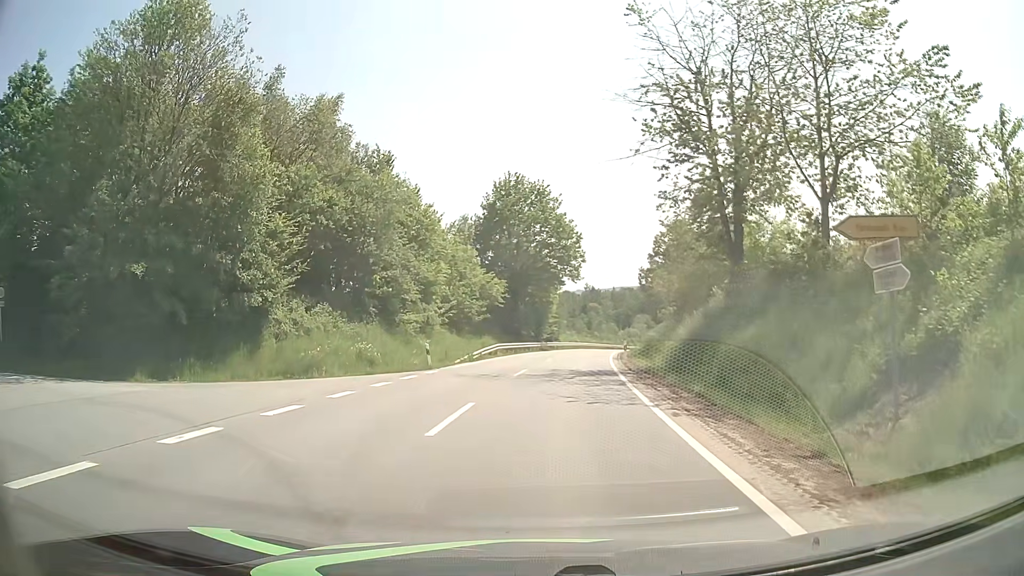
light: Day
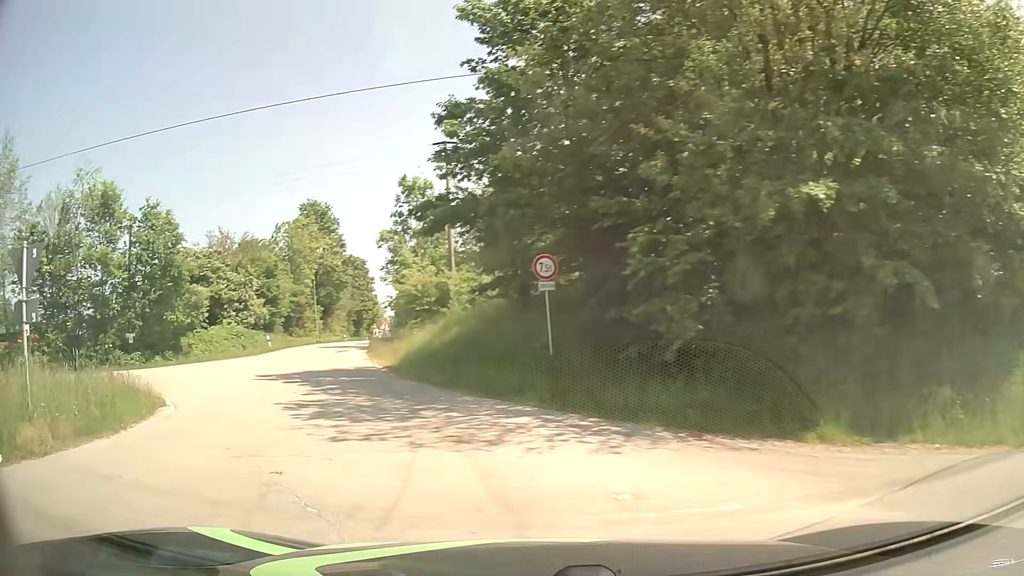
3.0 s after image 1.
(-5.3, +11.0) m; -59°
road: unclassified
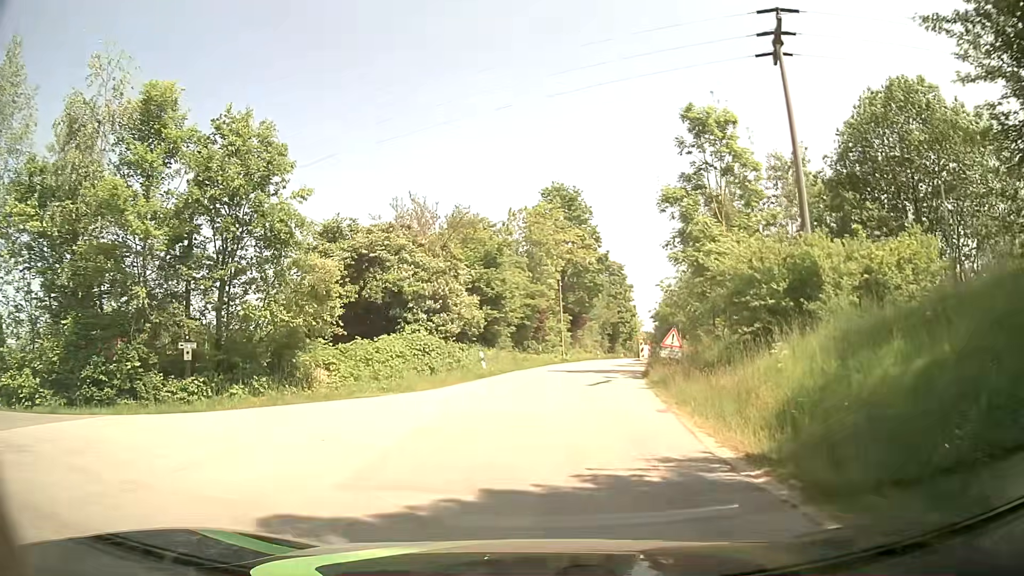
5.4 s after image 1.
(-4.1, +16.1) m; -21°
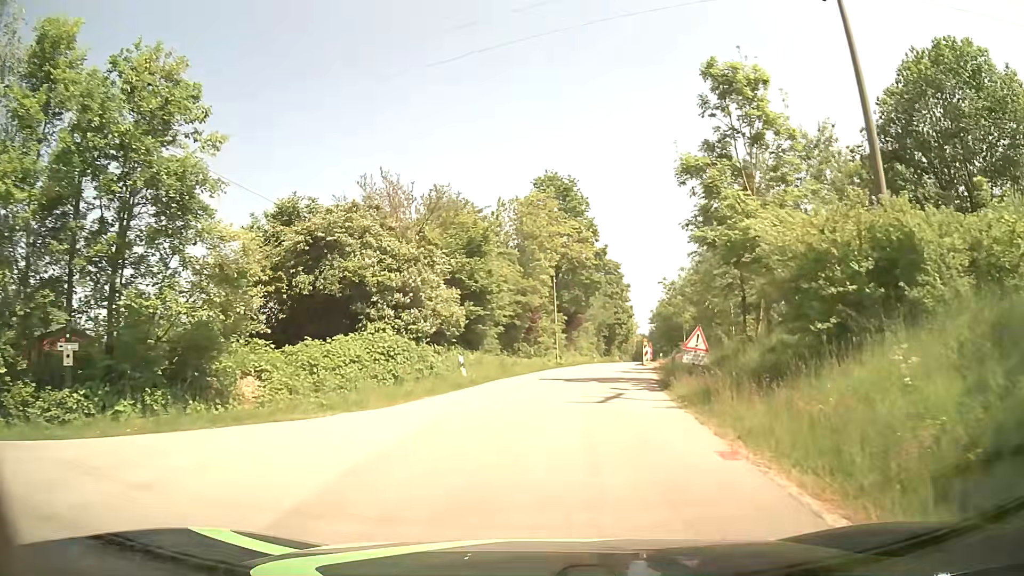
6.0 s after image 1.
(0.0, +5.1) m; +1°
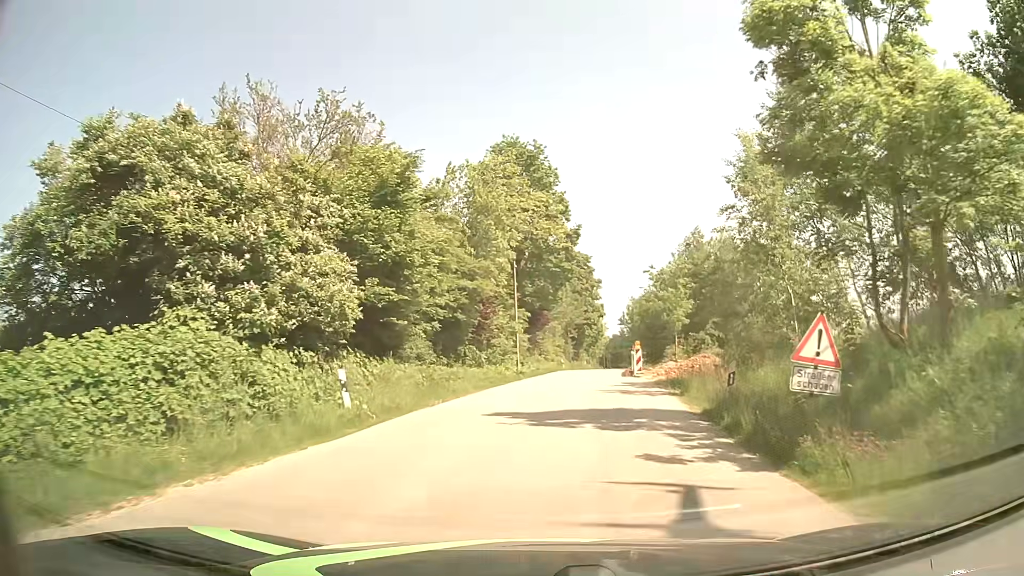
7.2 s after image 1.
(+0.3, +11.3) m; +3°
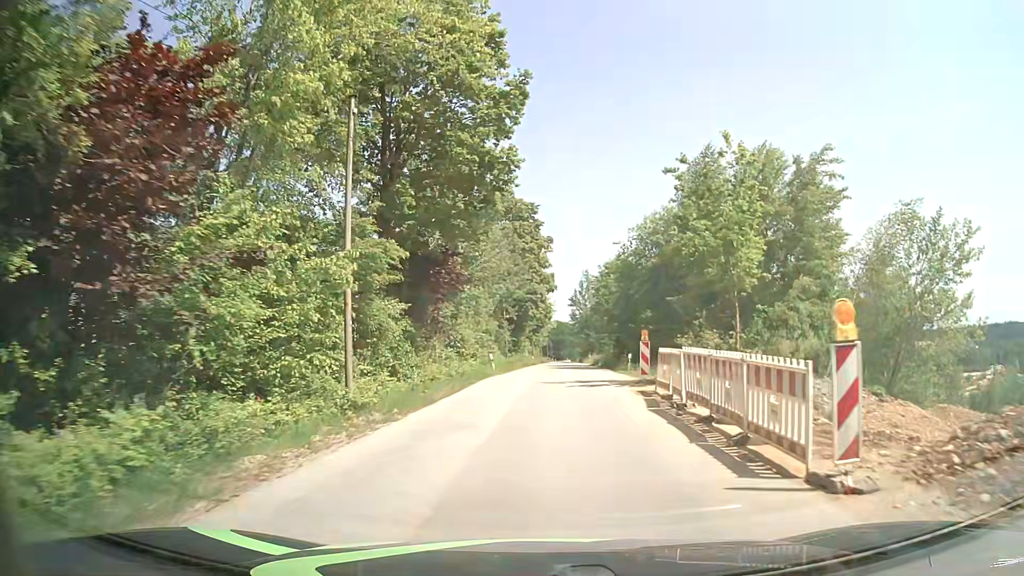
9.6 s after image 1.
(+1.3, +25.8) m; +5°
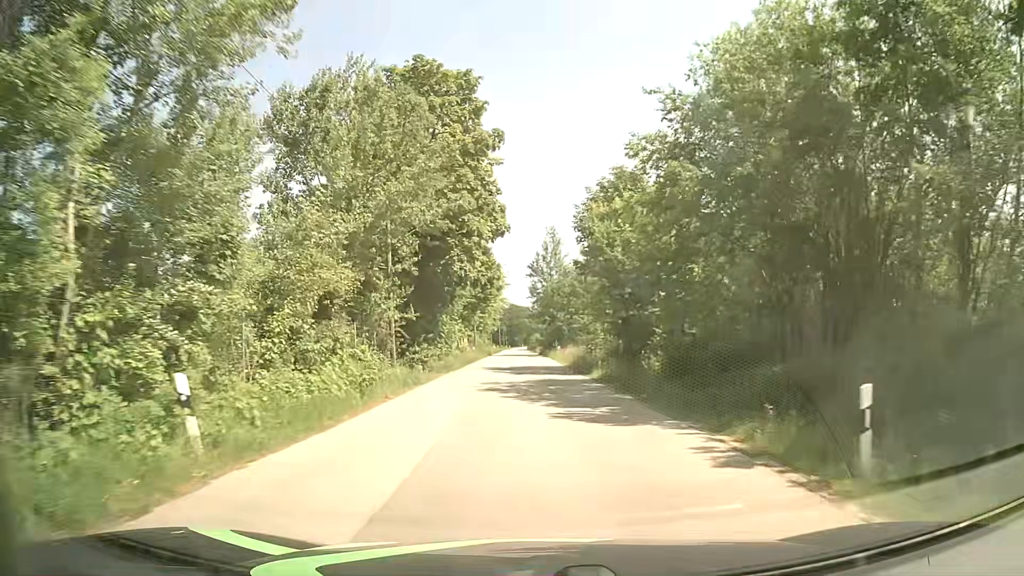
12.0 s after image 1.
(+1.0, +28.4) m; +4°
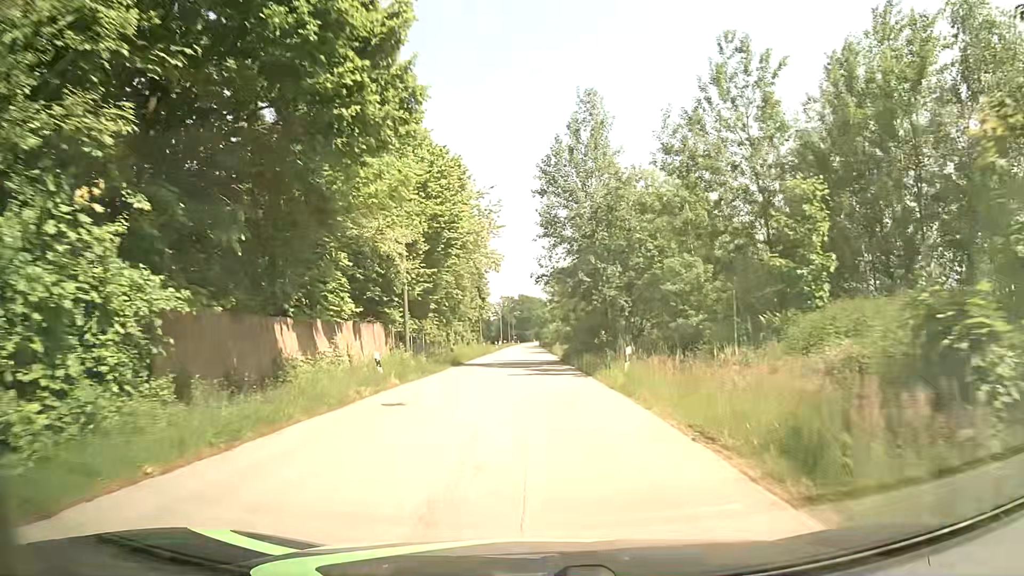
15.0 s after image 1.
(-0.6, +38.6) m; -1°
(0, +10) (0, +20) (-1, +30) (-1, +40) (-1, +50) (-1, +60) (-2, +70) (-2, +80) (-2, +90) (-2, +100) m
